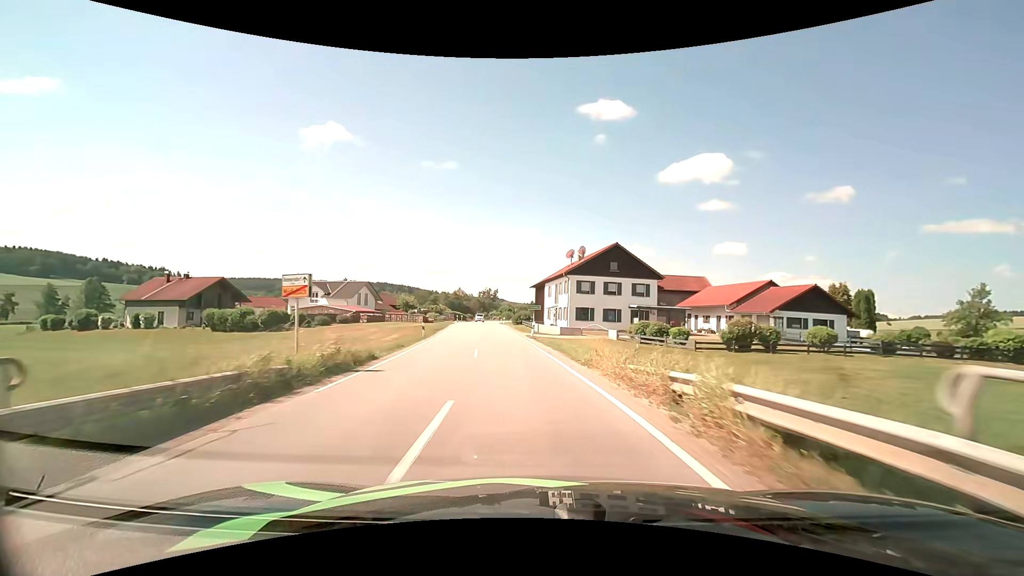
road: secondary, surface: asphalt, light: Day
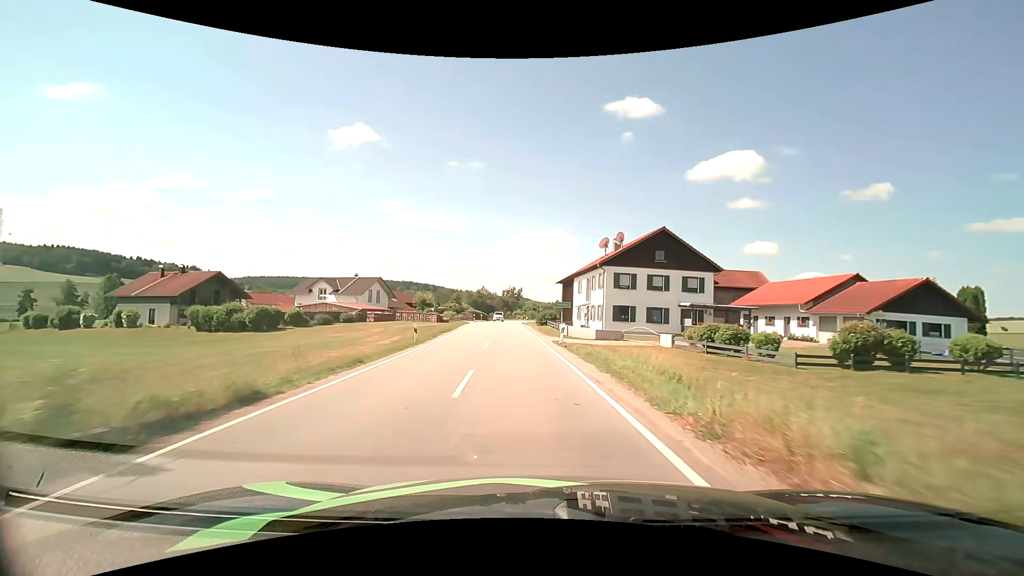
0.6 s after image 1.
(-0.3, +8.4) m; -3°
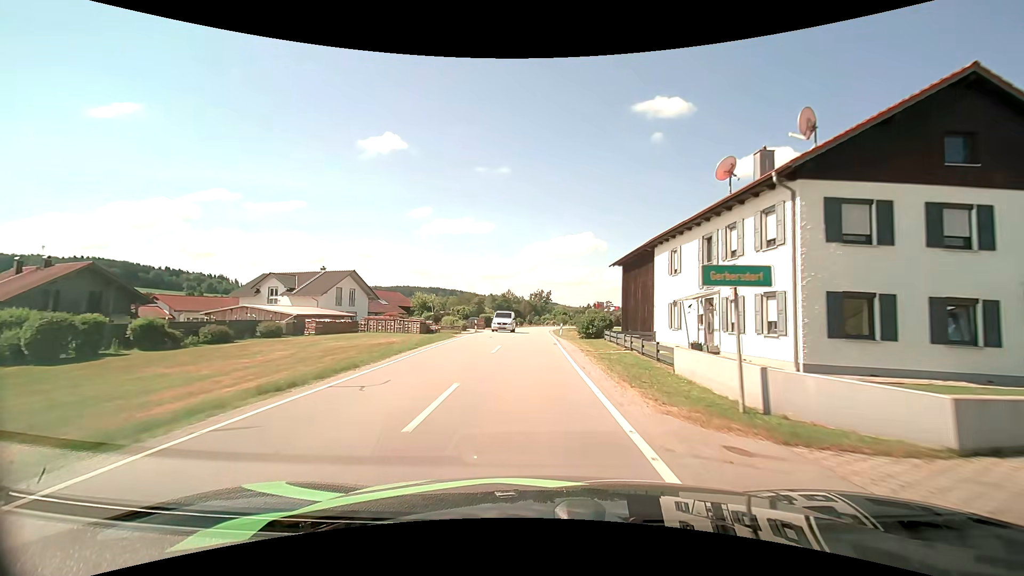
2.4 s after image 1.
(-1.0, +25.8) m; -4°
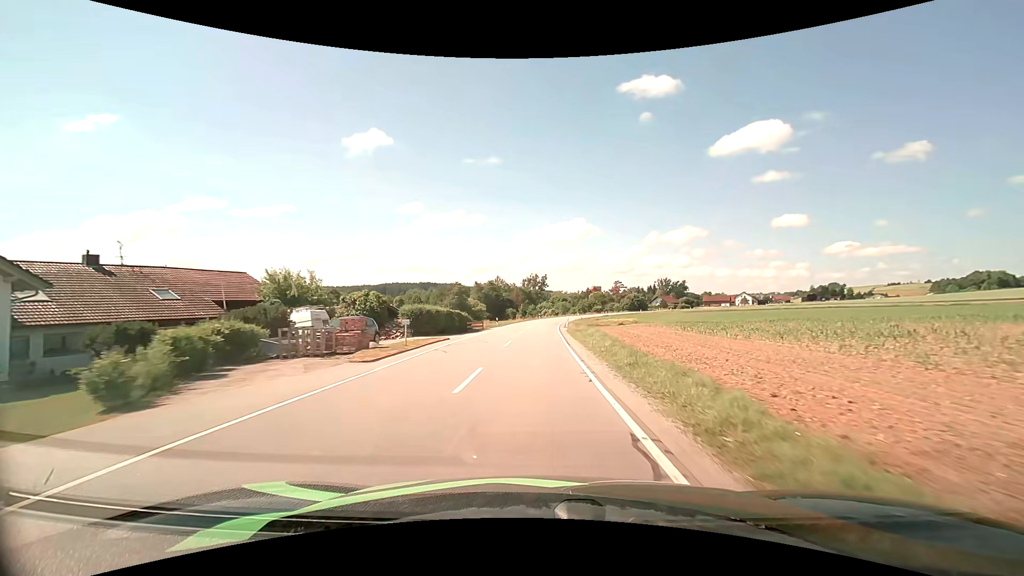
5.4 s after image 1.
(+0.1, +45.2) m; +1°
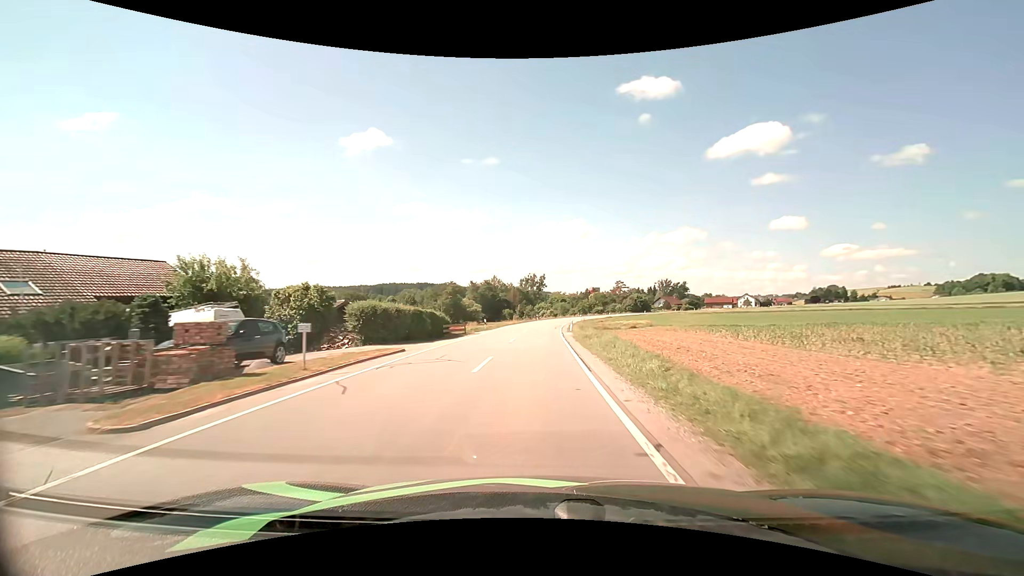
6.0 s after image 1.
(0.0, +9.3) m; 0°
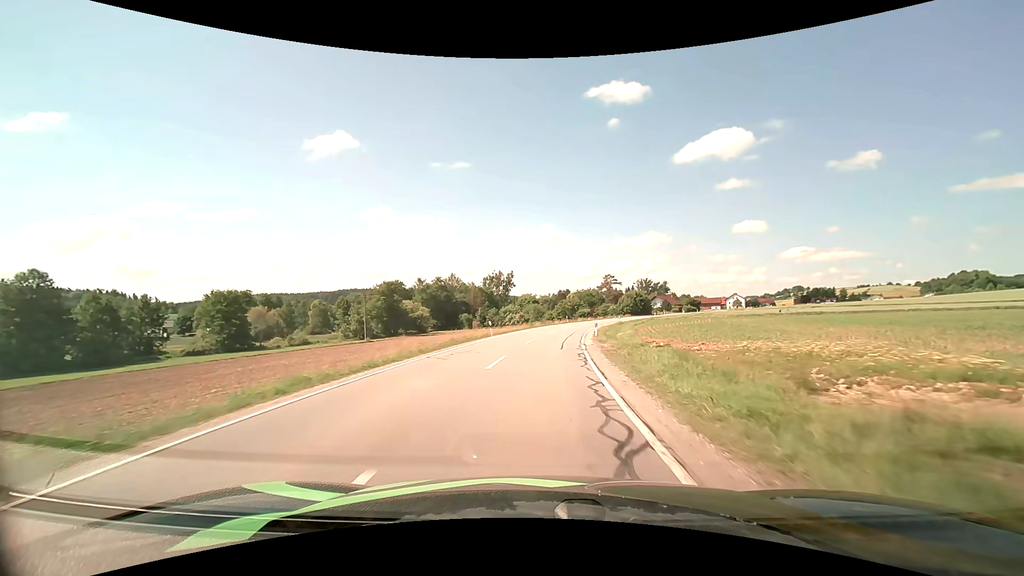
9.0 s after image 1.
(+0.8, +47.0) m; +4°
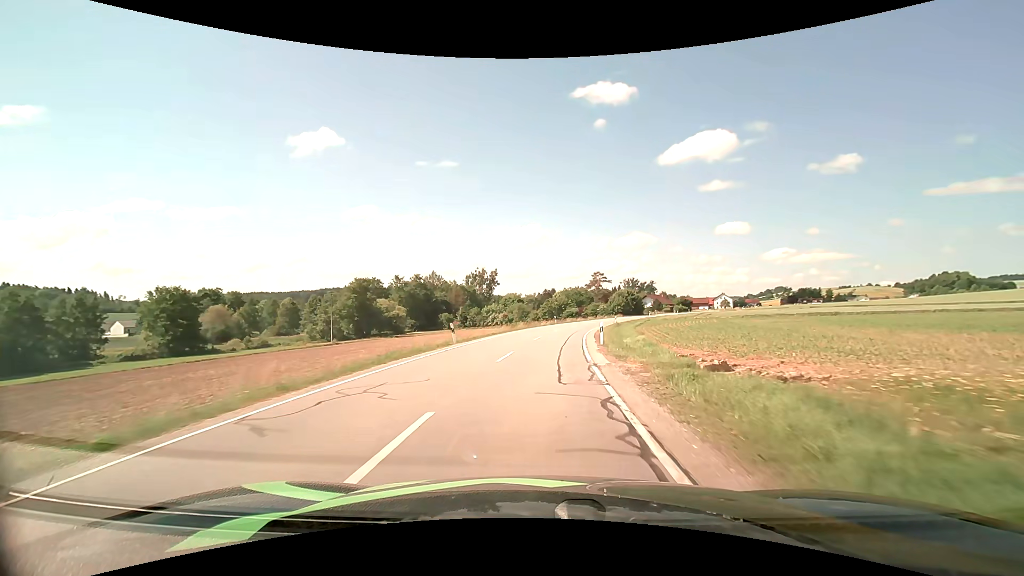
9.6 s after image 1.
(+0.1, +9.7) m; +1°
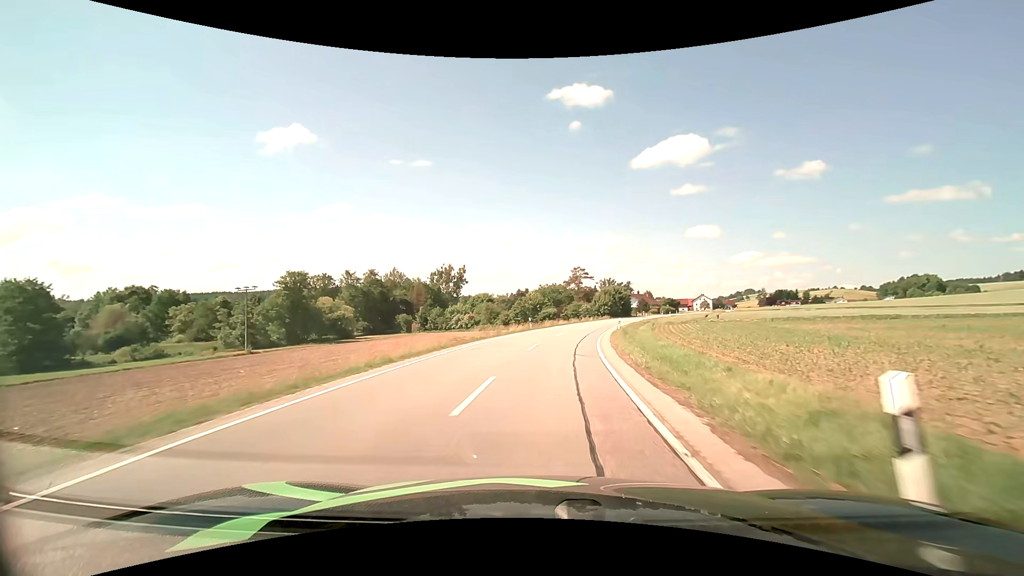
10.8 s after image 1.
(+0.5, +19.8) m; +3°
(0, +10) (+1, +20) (+2, +30) (+4, +40) (+6, +50) (+8, +59) (+11, +69) (+13, +79) (+17, +88) (+20, +97) m
